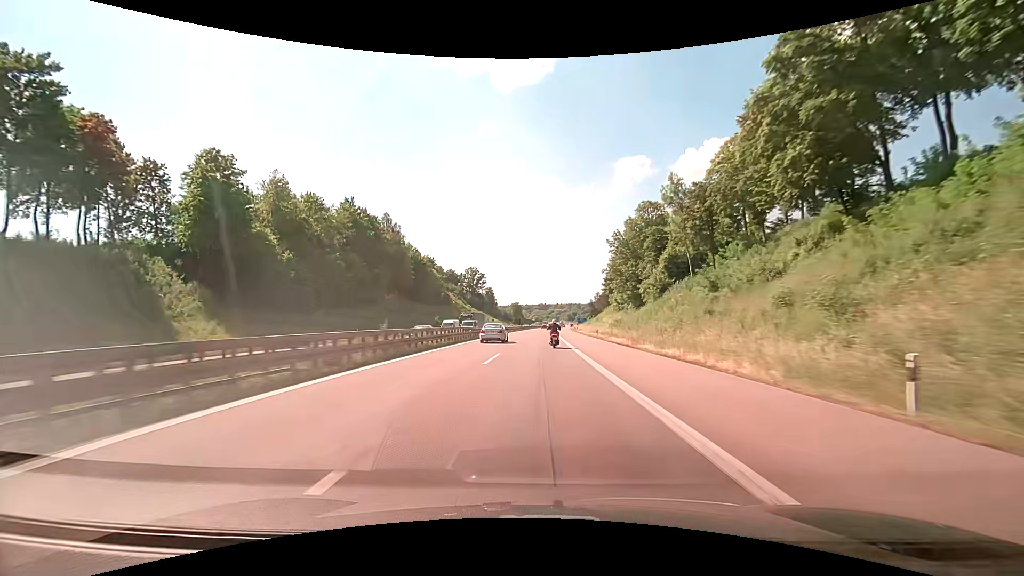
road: motorway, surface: asphalt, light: Day
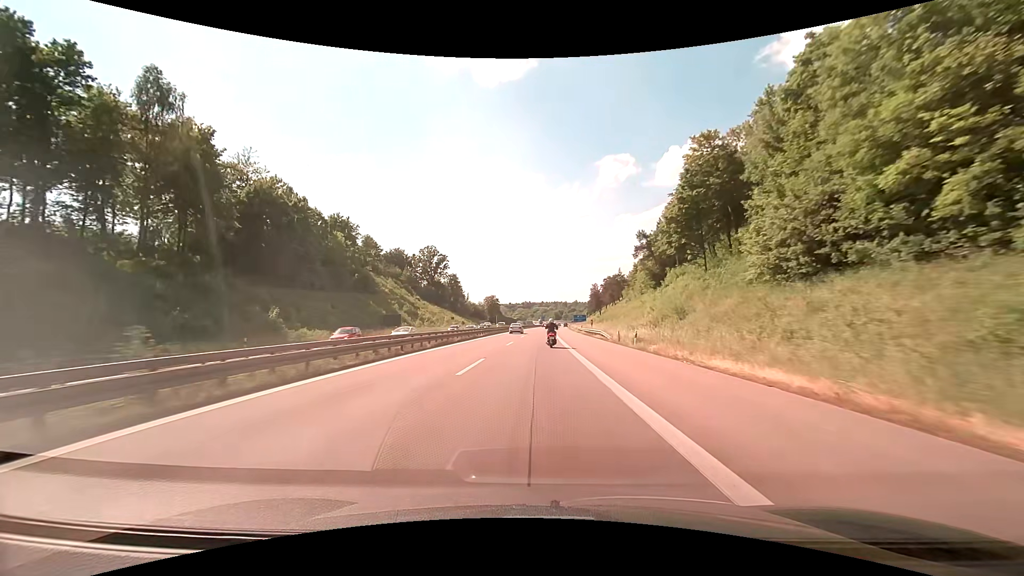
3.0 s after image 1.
(+1.3, +75.6) m; +2°
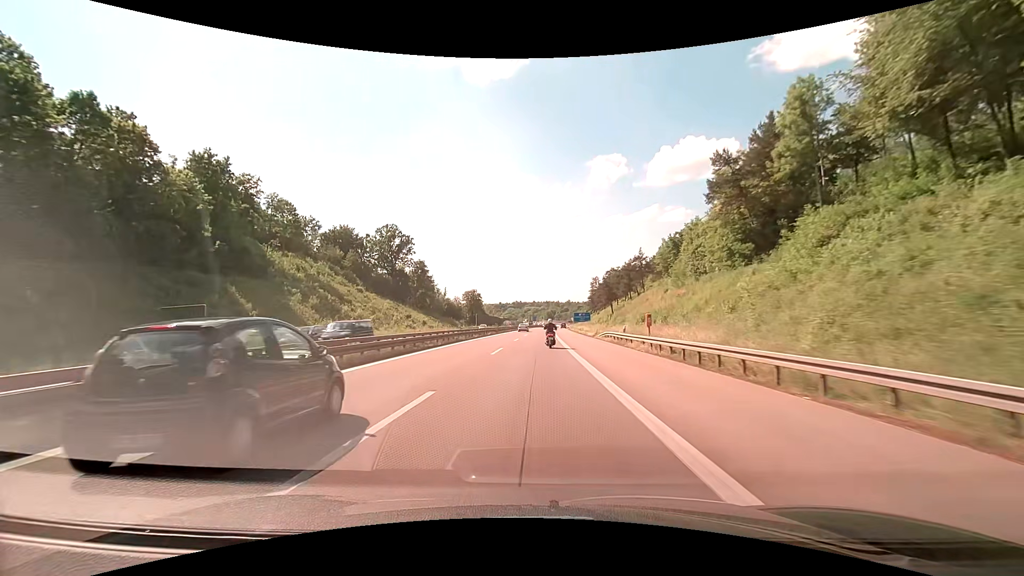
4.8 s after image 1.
(+0.3, +45.4) m; +1°
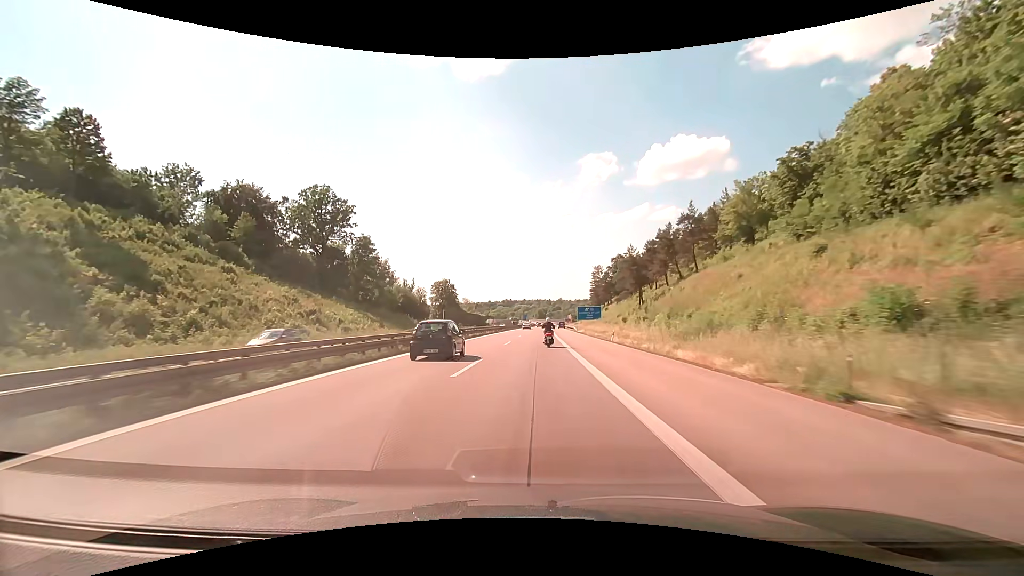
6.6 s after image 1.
(+0.3, +45.5) m; +1°
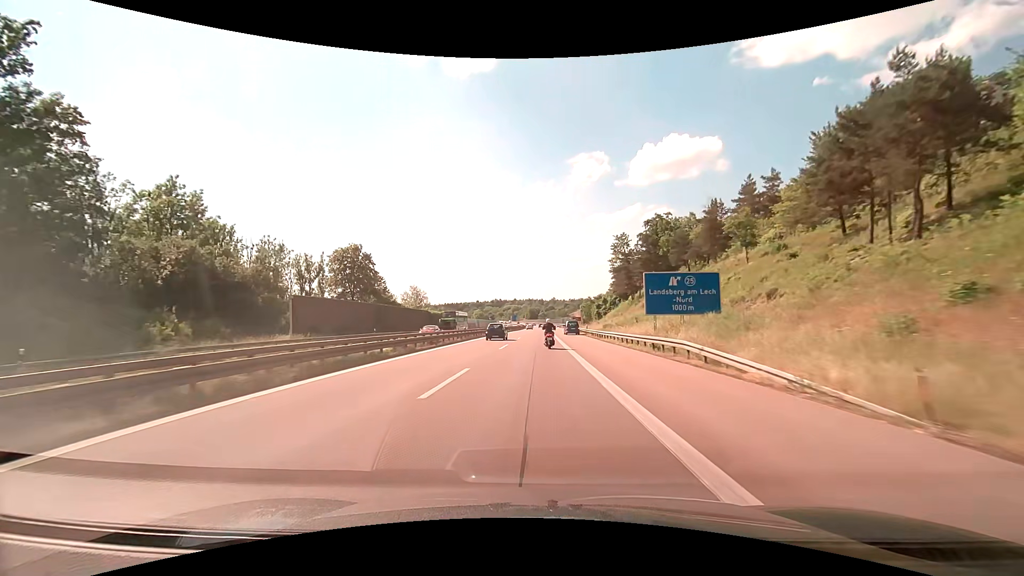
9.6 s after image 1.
(+0.9, +75.5) m; +1°
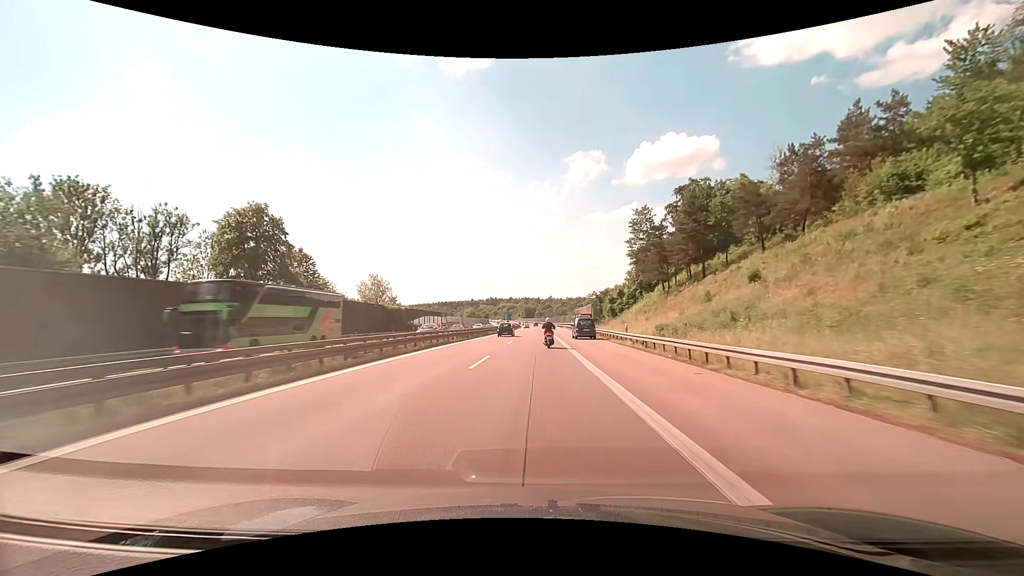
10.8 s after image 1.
(+0.1, +30.1) m; 0°
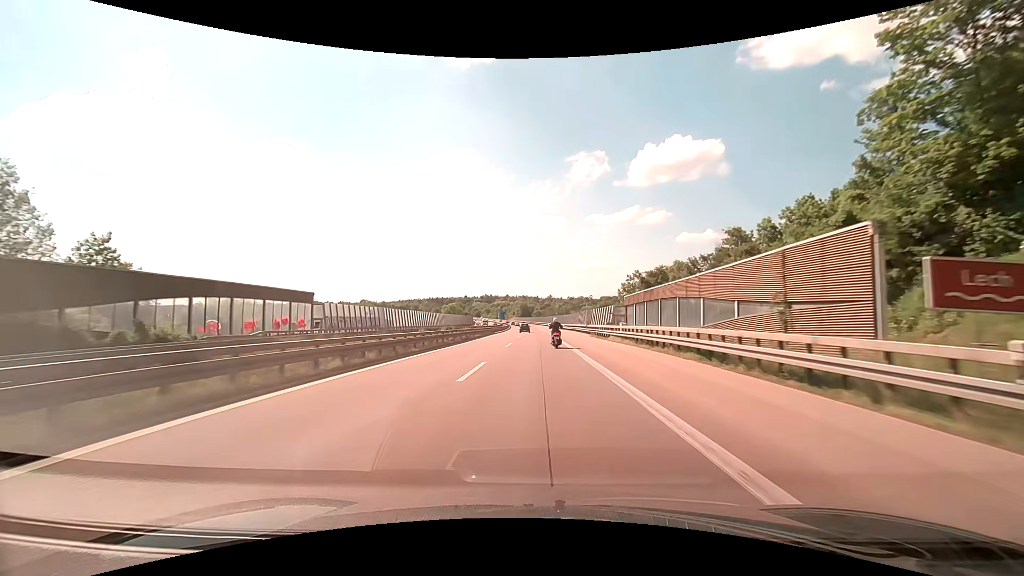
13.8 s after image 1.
(+0.1, +75.0) m; 0°
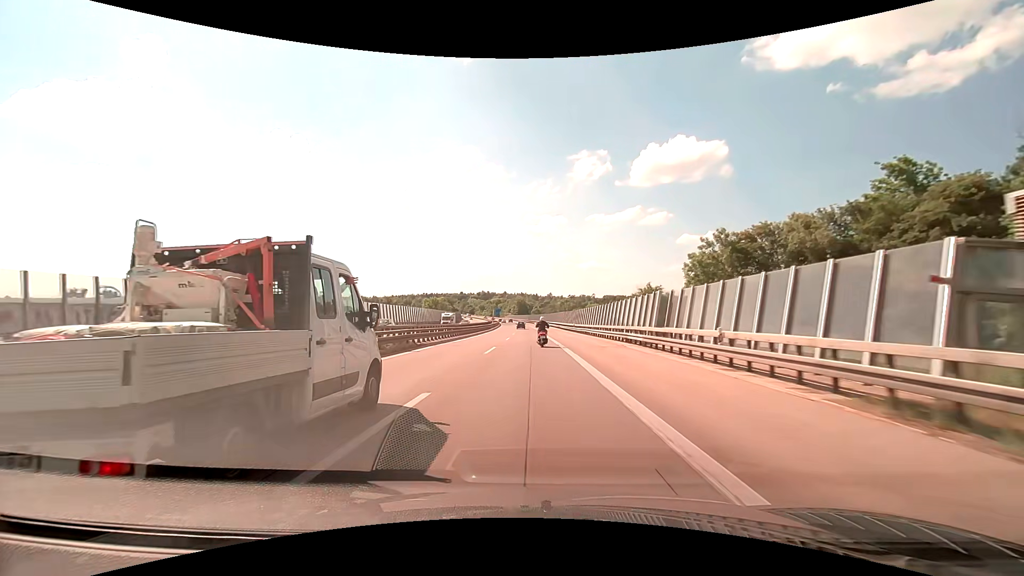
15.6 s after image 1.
(+0.3, +44.6) m; 0°
(0, +10) (0, +20) (0, +30) (0, +40) (-1, +50) (-1, +60) (-1, +70) (-2, +80) (-2, +90) (-2, +100) m
